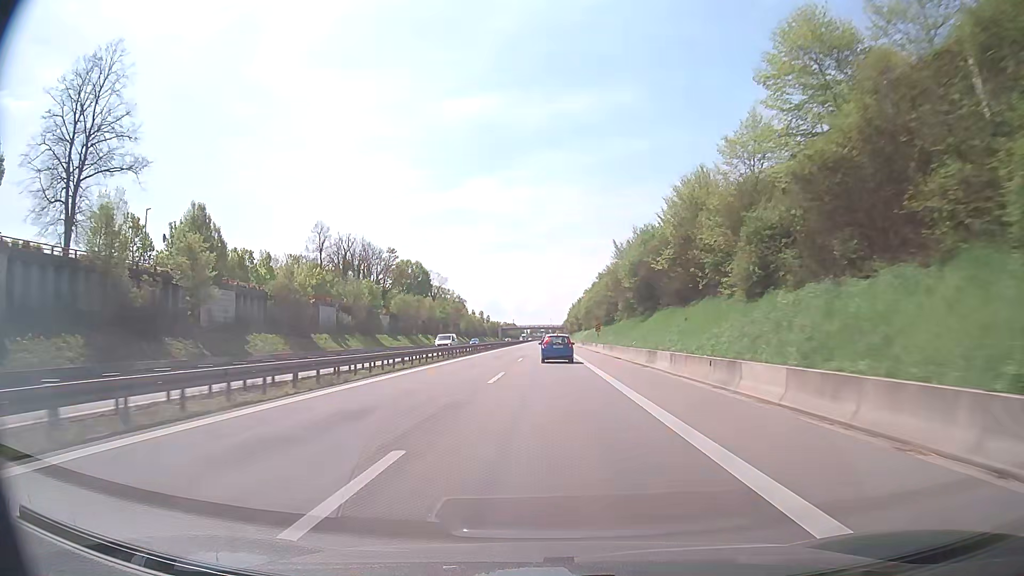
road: trunk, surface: asphalt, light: Day
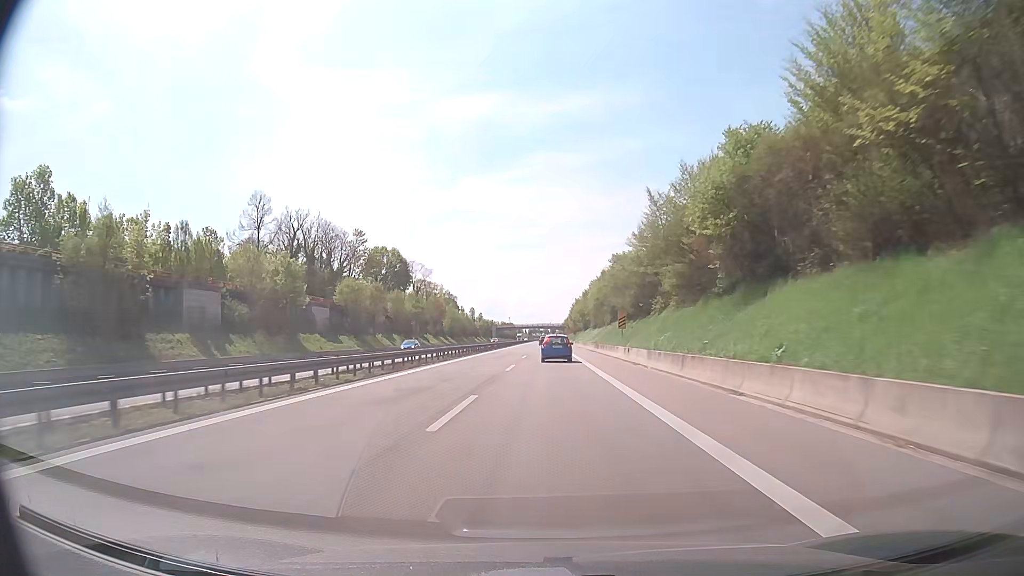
(-0.1, +28.3) m; 0°
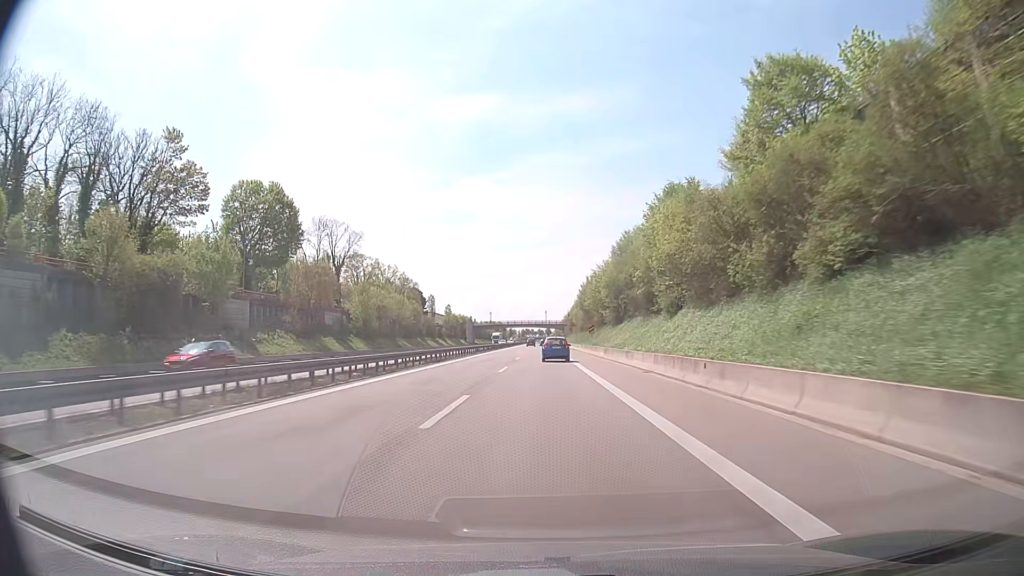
(+0.2, +71.9) m; 0°
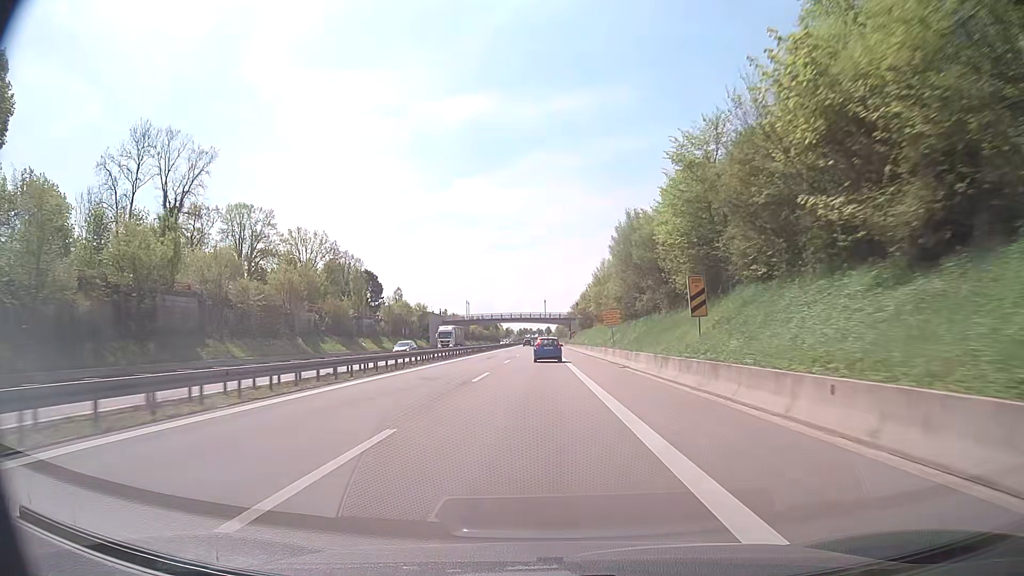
(0.0, +60.5) m; 0°
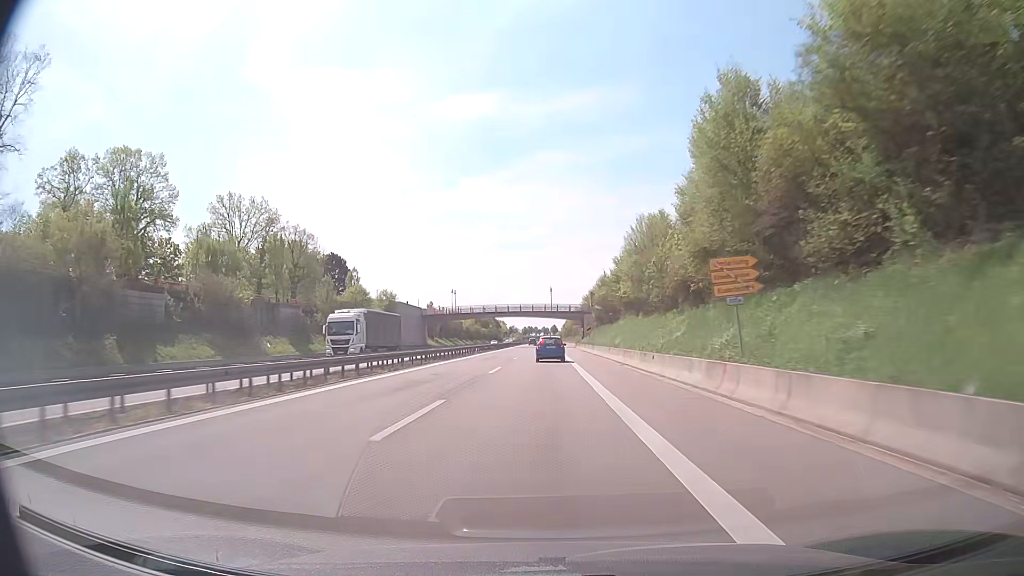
(-0.2, +31.4) m; 0°
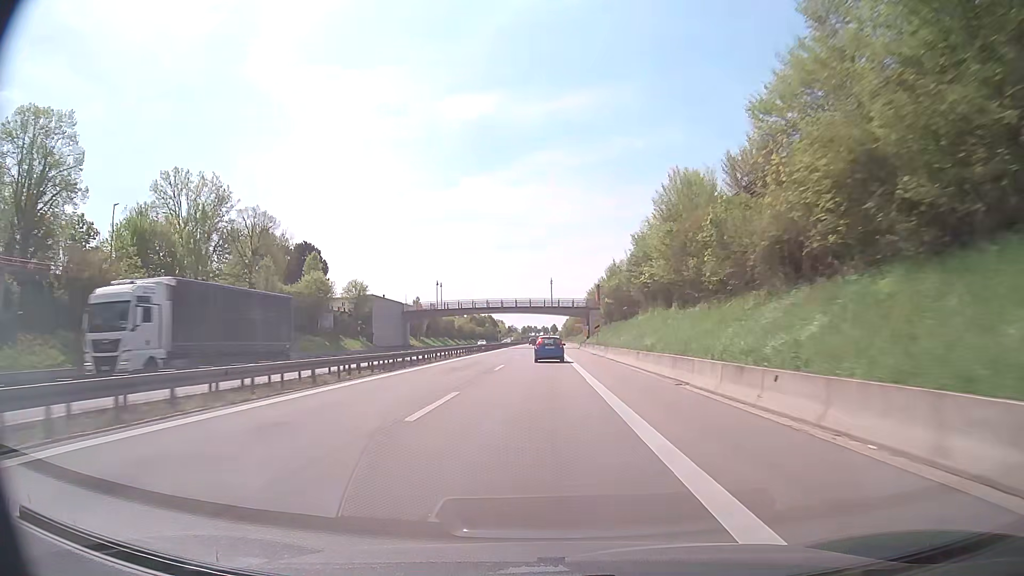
(0.0, +15.9) m; 0°
(0, +10) (0, +20) (0, +30) (0, +40) (0, +50) (0, +60) (0, +70) (0, +80) (0, +90) (0, +100) m
